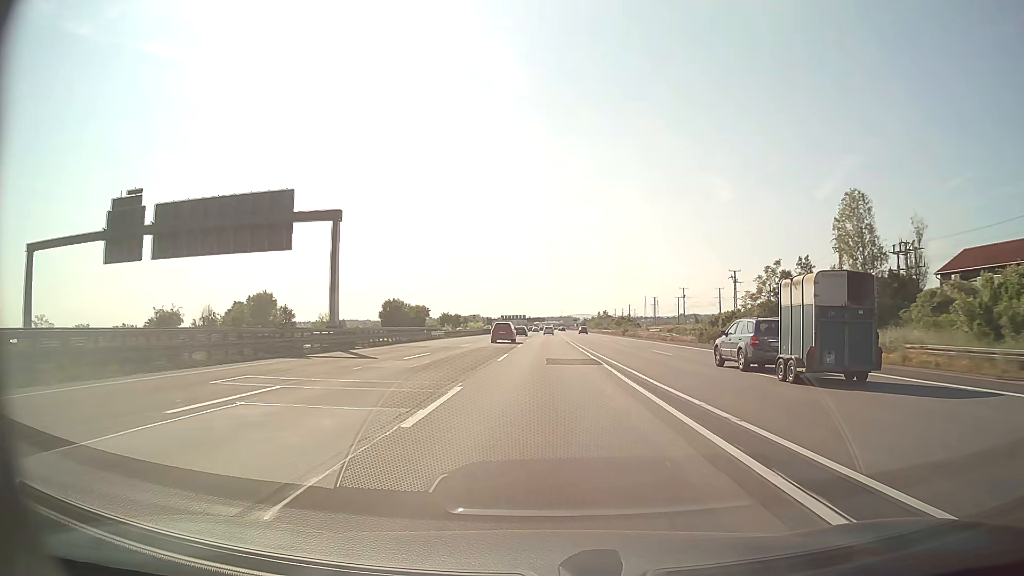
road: motorway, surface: asphalt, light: Day
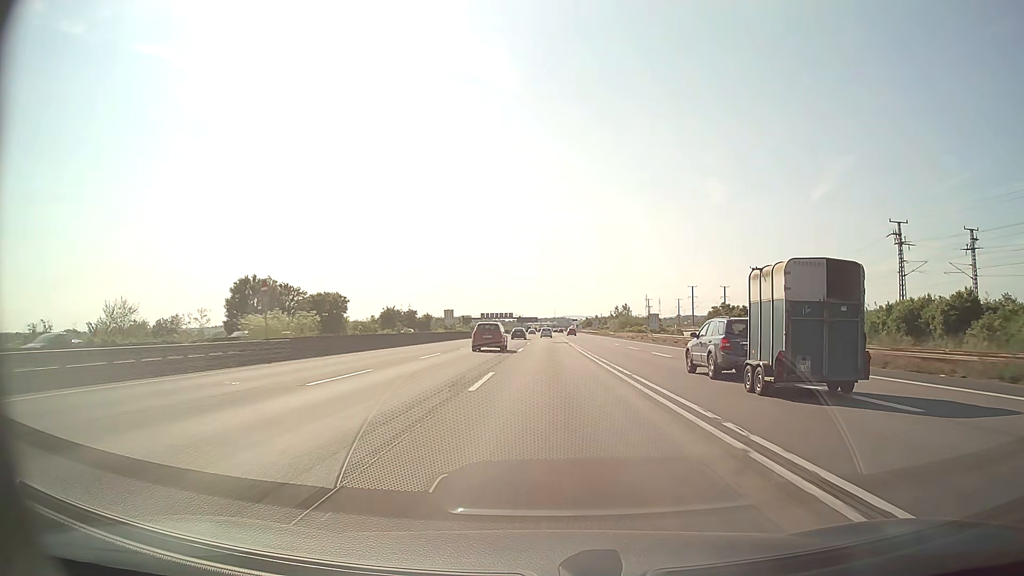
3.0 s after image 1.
(+0.3, +83.6) m; +1°
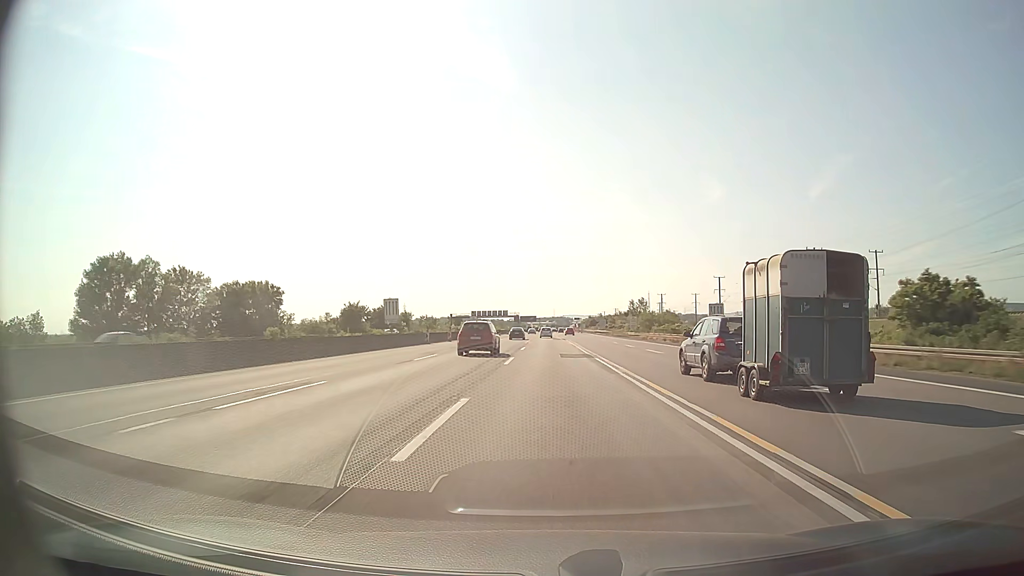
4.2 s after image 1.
(+0.1, +32.8) m; 0°
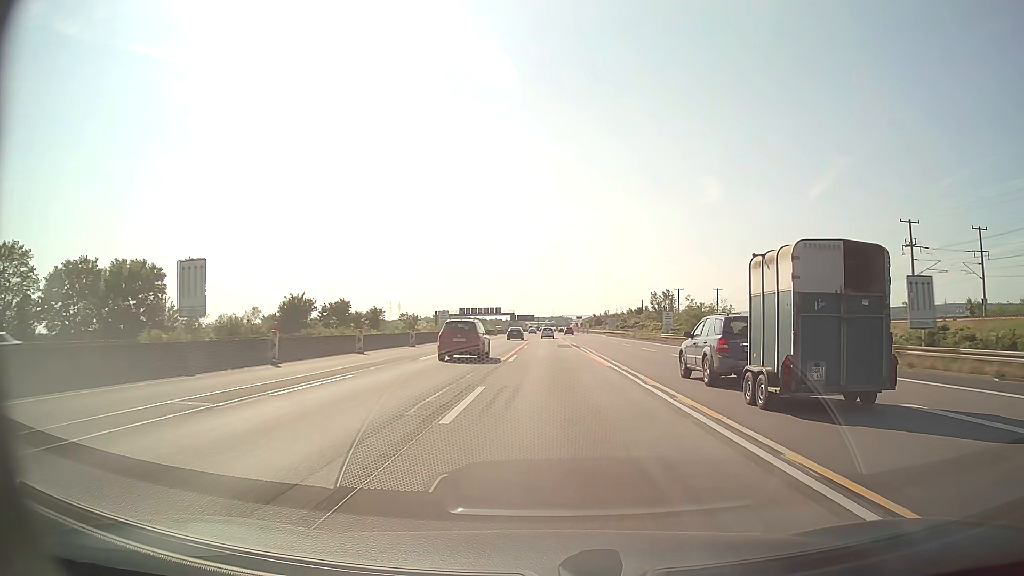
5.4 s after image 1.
(0.0, +32.4) m; 0°
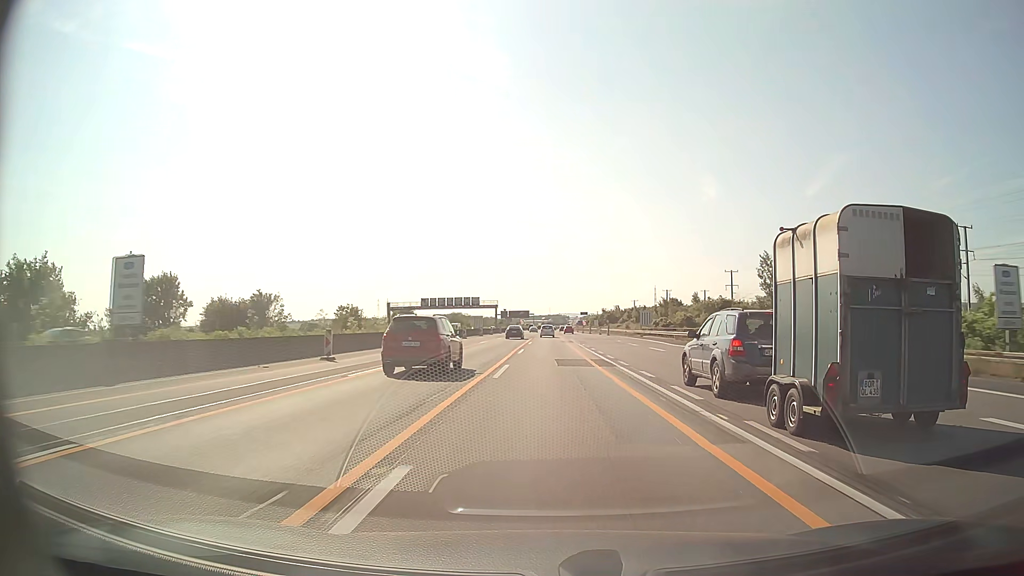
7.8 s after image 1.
(+0.2, +62.3) m; 0°
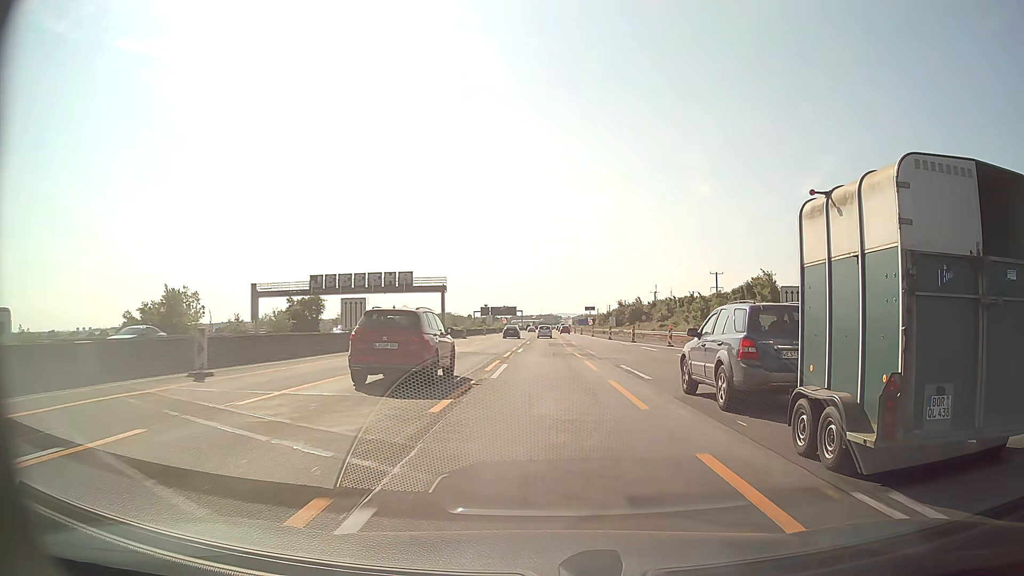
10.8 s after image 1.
(+0.3, +70.3) m; +1°
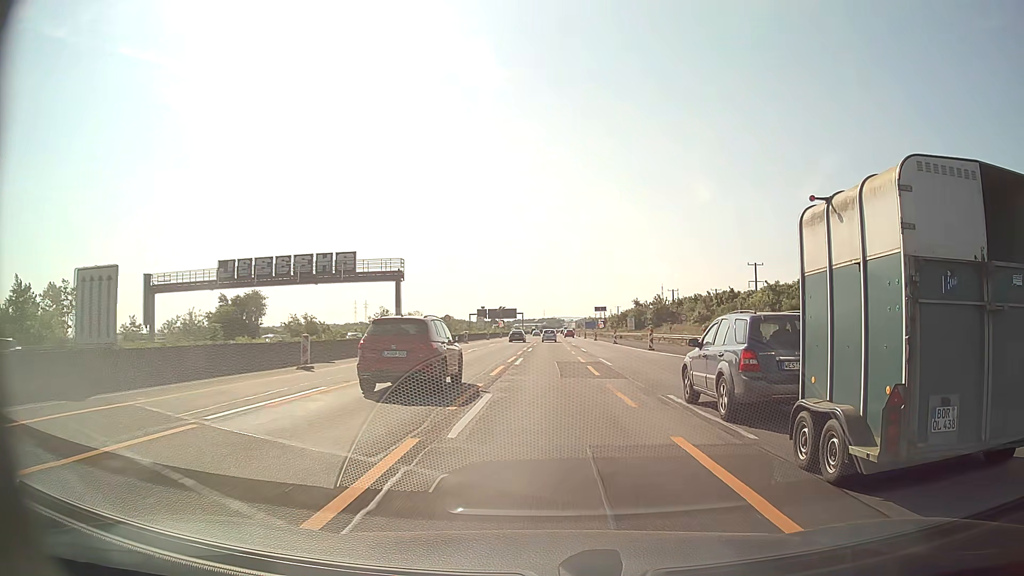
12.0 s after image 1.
(0.0, +26.0) m; 0°
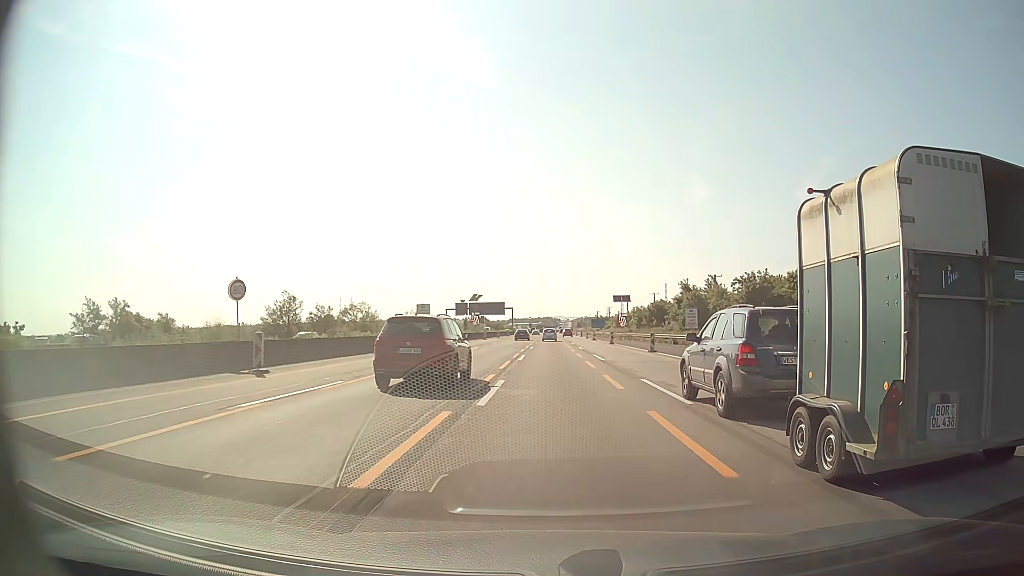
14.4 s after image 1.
(+0.1, +51.1) m; 0°
(0, +10) (0, +20) (0, +30) (0, +40) (0, +50) (0, +60) (0, +70) (+1, +80) (+1, +90) (+1, +100) m
